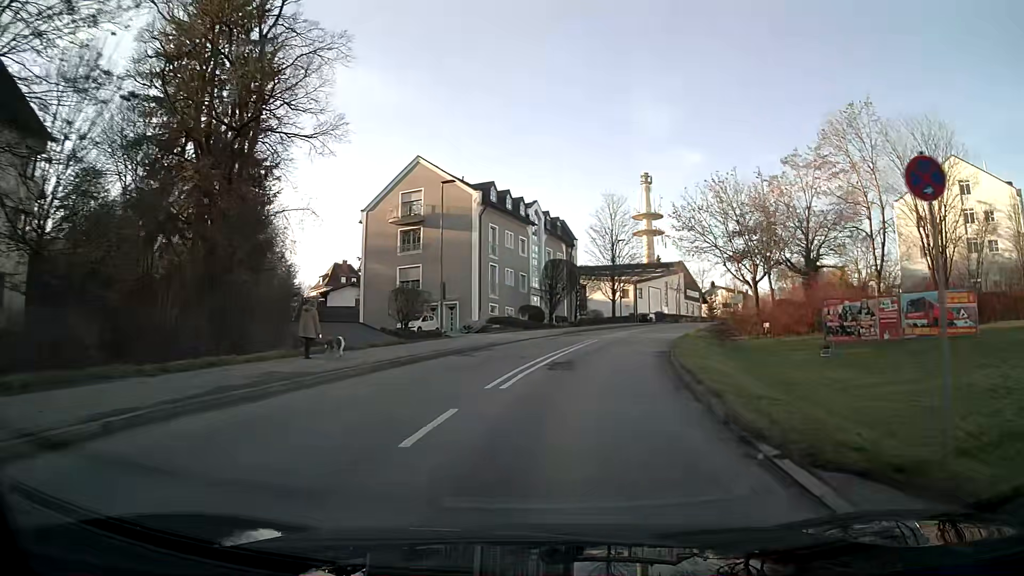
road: tertiary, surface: asphalt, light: Day
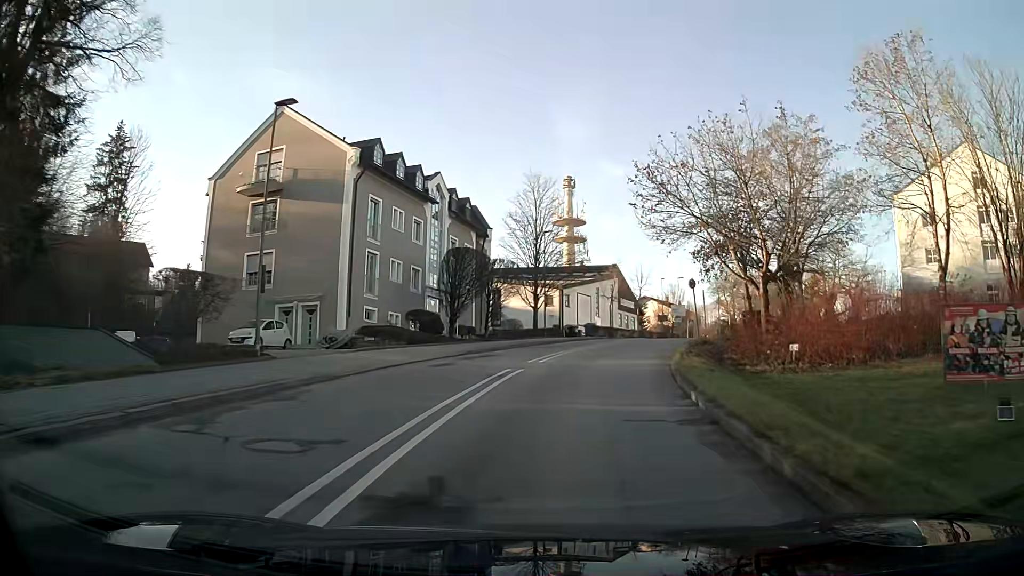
(+0.9, +14.2) m; +7°
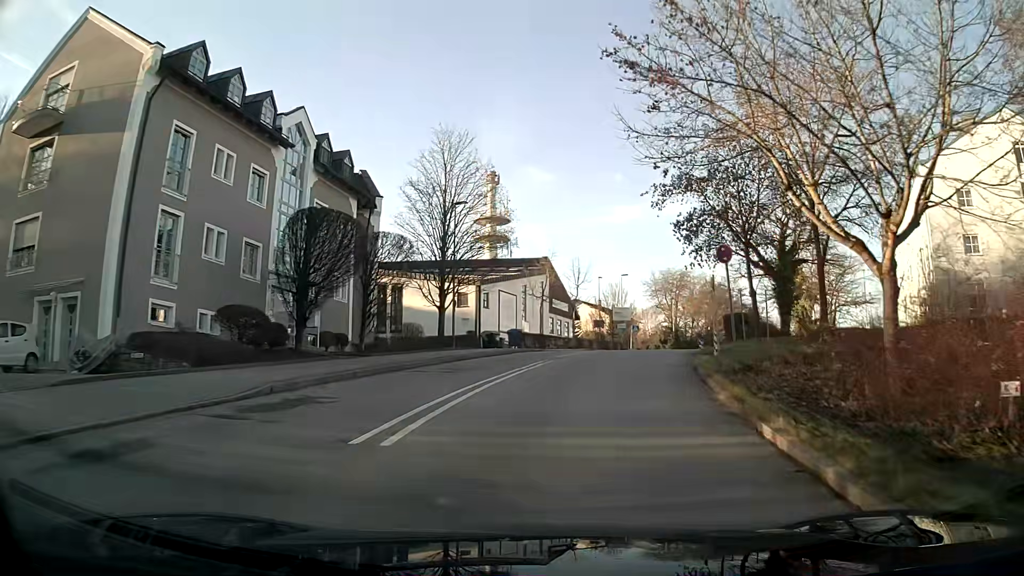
(+0.9, +14.1) m; +7°
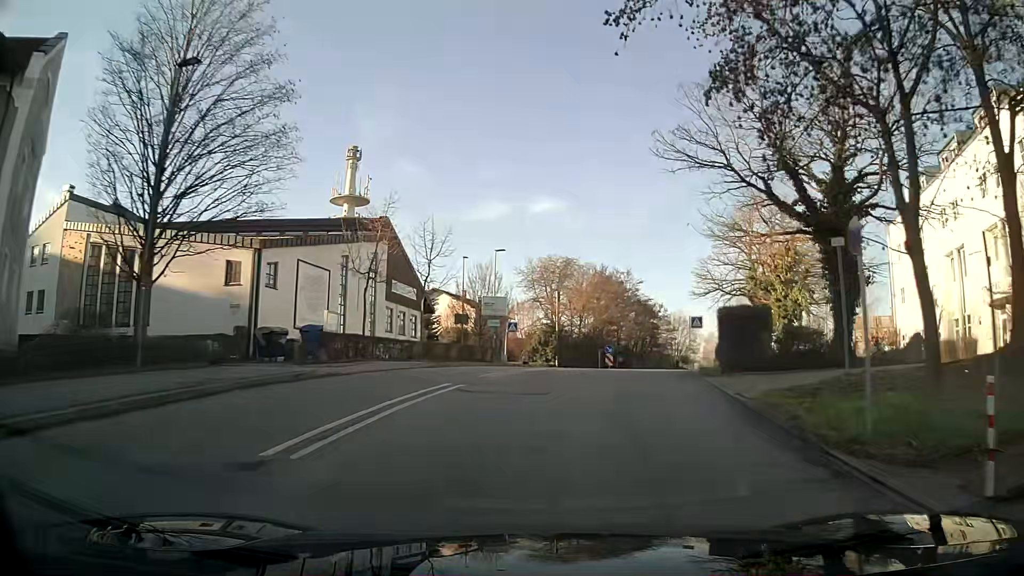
(+2.0, +20.6) m; +11°
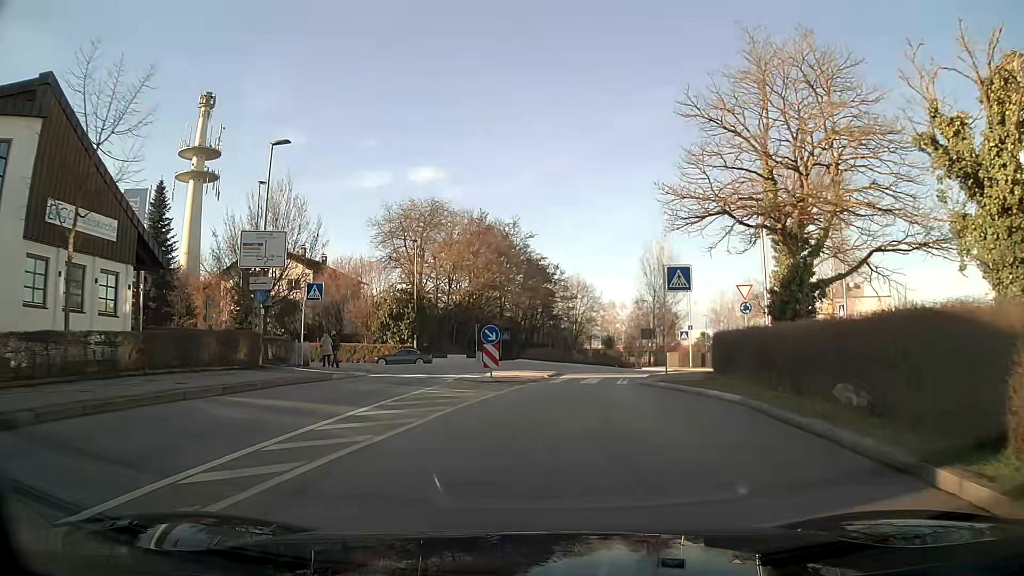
(+2.1, +23.3) m; +10°
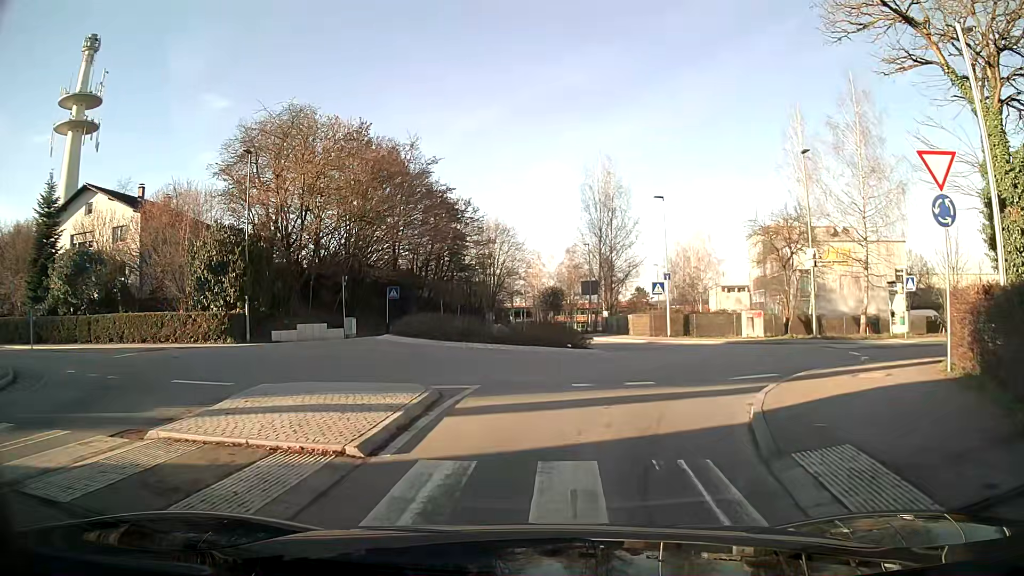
(+1.1, +19.7) m; +6°
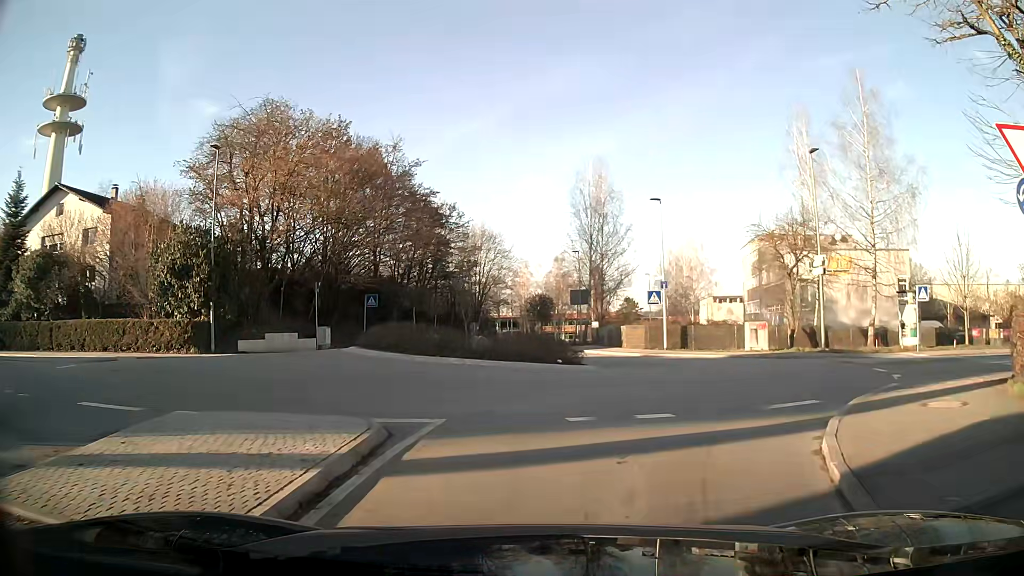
(0.0, +2.8) m; +2°
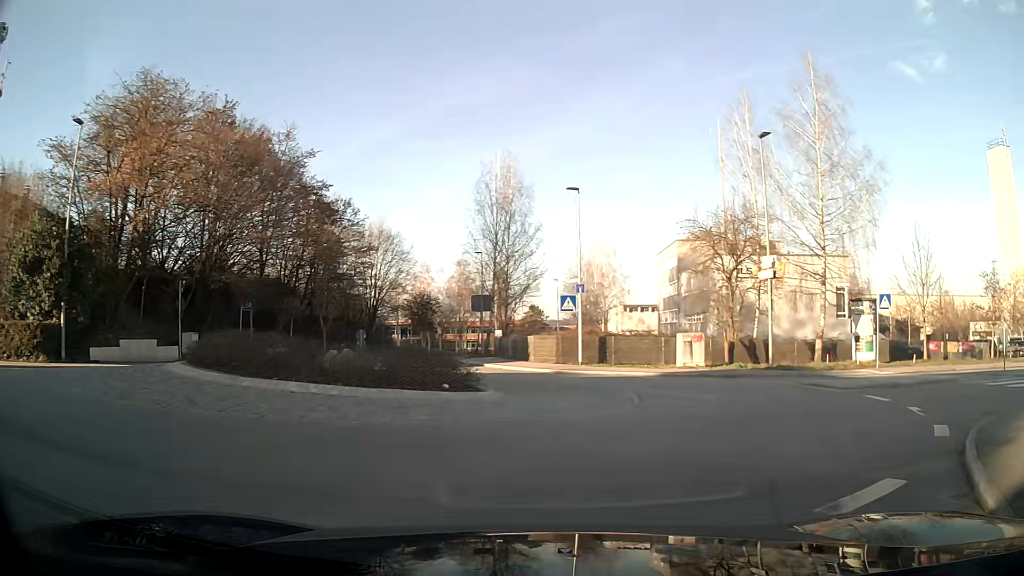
(+0.4, +5.5) m; +11°
(+2, +10) (+2, +19) (-4, +28) (-8, +36) (-11, +46) (-12, +56) (-10, +66) (-7, +75) (-5, +85) (-3, +95) m
